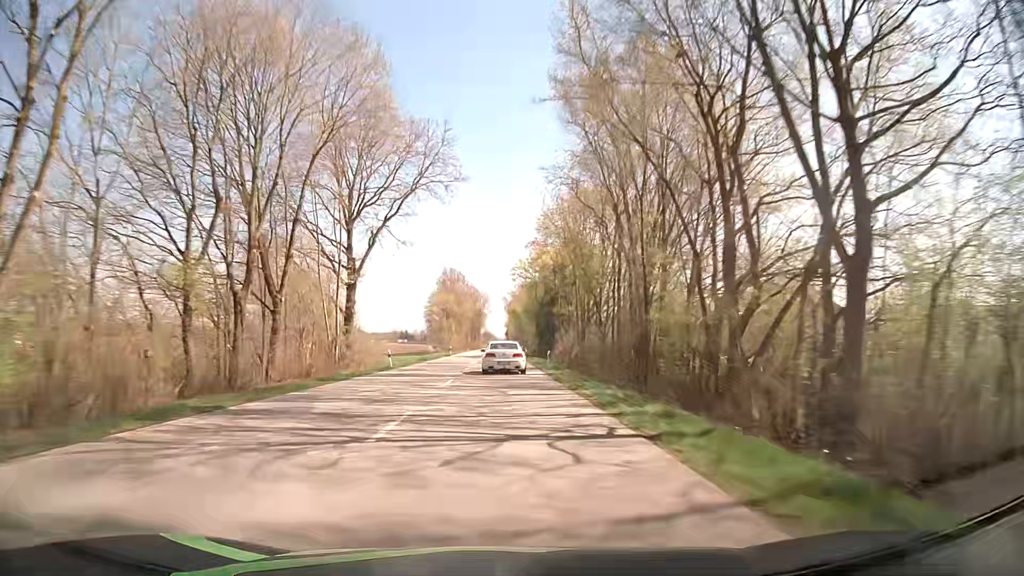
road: secondary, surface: asphalt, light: Day
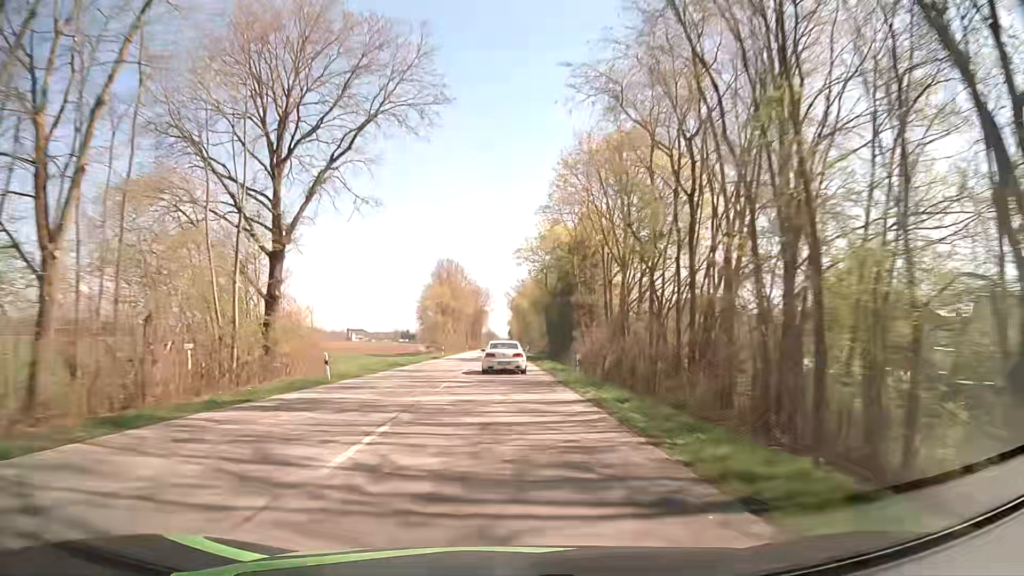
(-0.1, +14.1) m; -1°
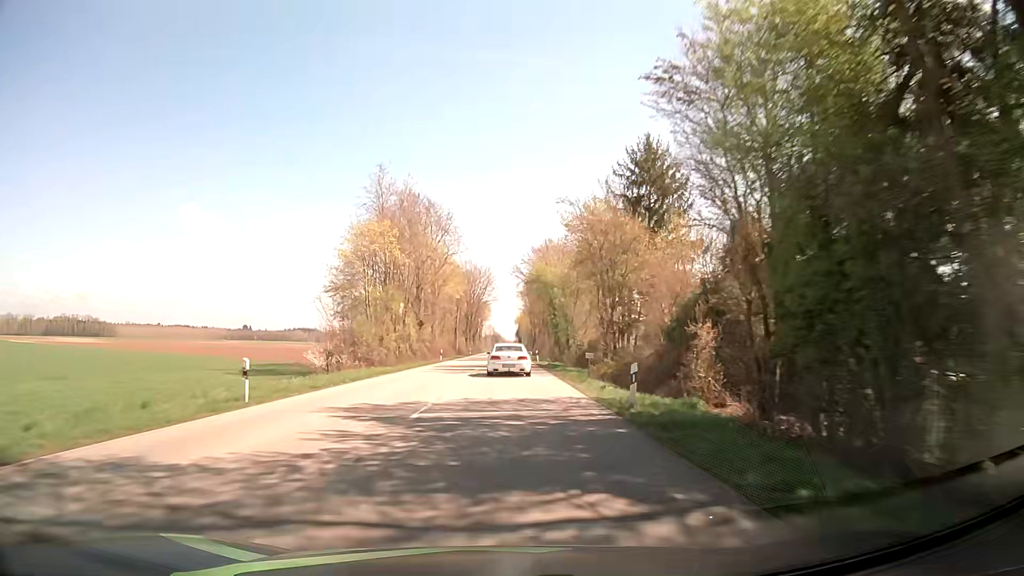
(-0.3, +55.3) m; -1°
